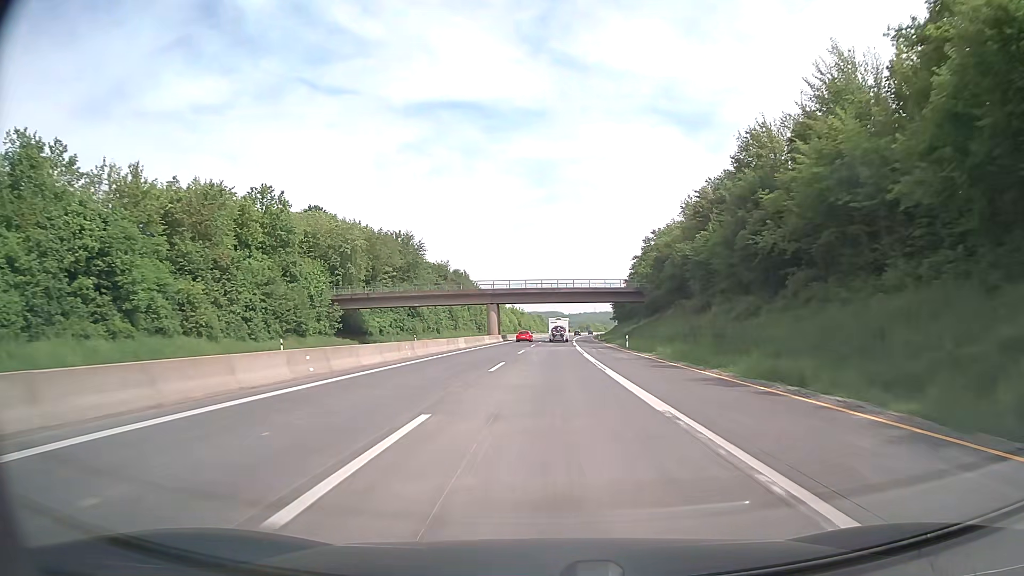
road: motorway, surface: asphalt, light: Day
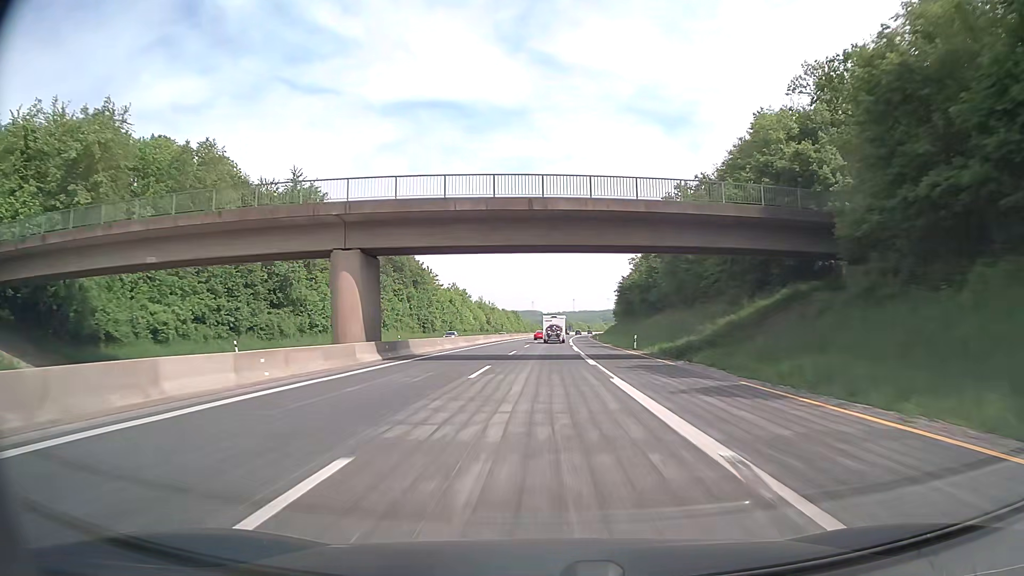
(+1.0, +57.2) m; +2°
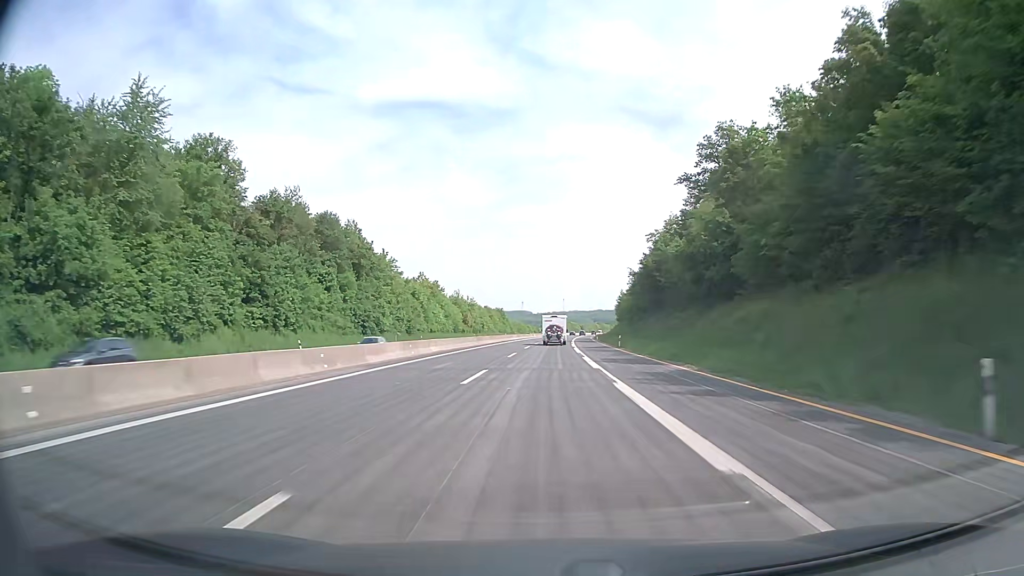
(+0.2, +37.1) m; +2°
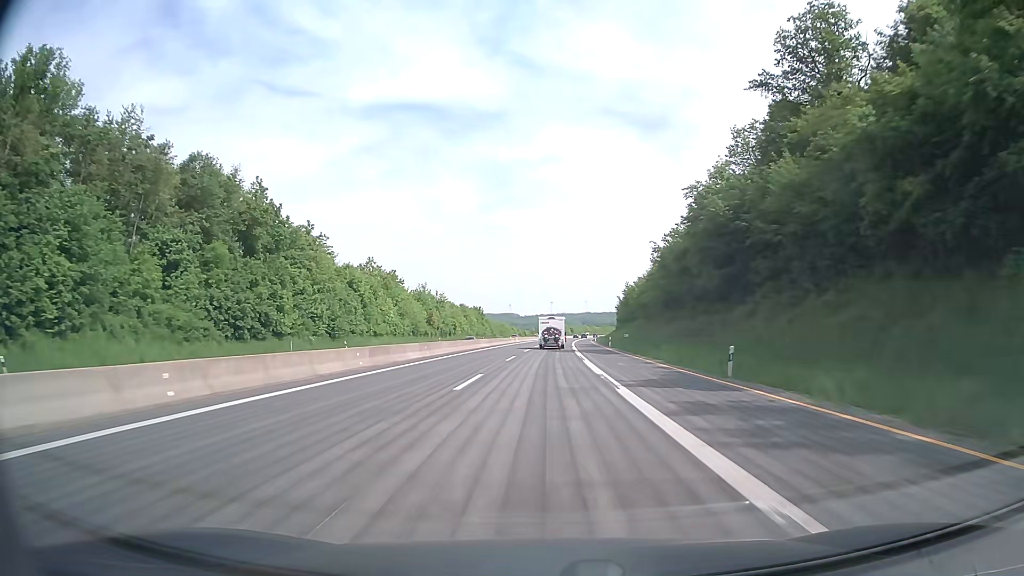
(-0.2, +36.8) m; 0°
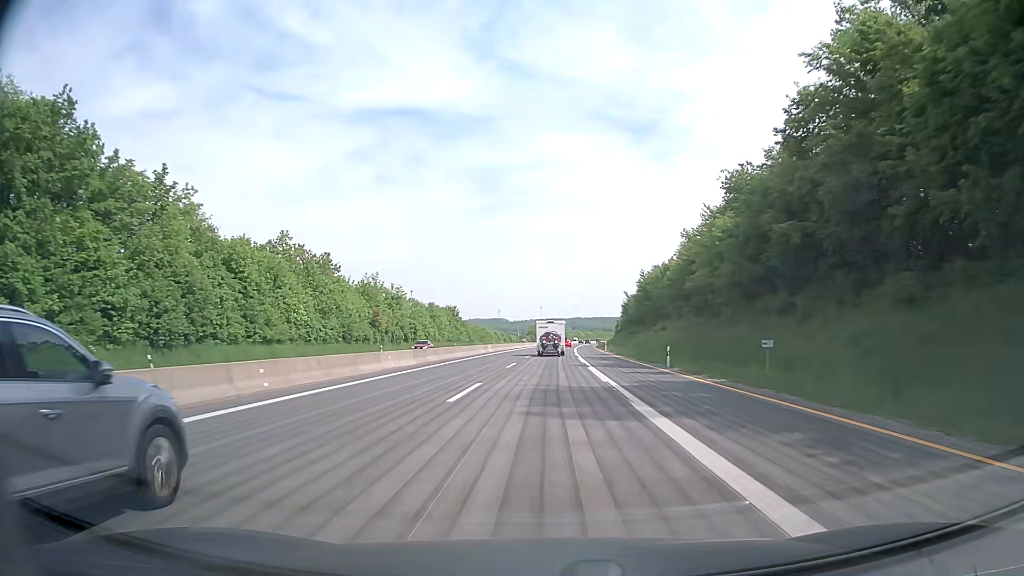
(+0.4, +37.5) m; +1°
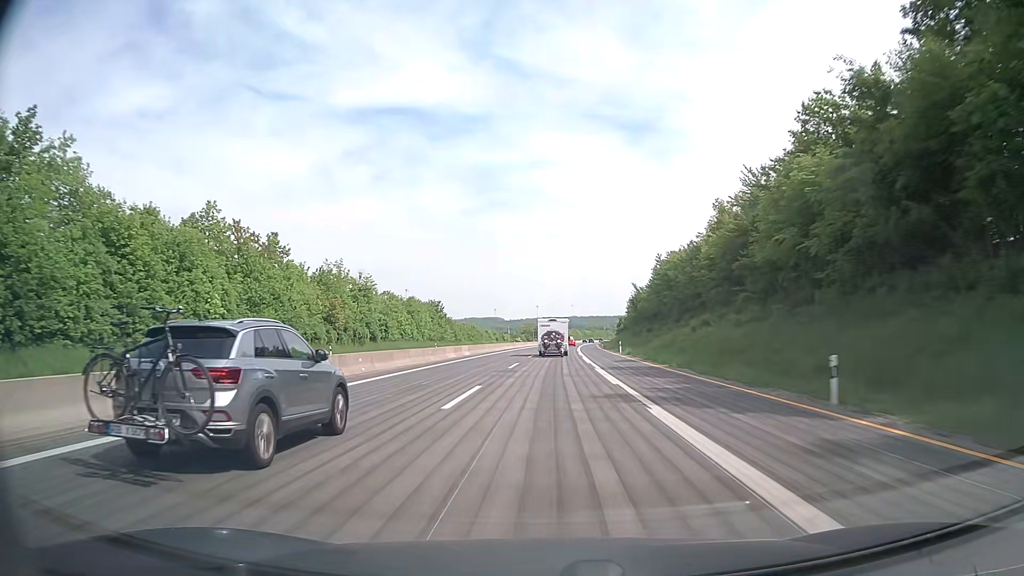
(+0.1, +19.6) m; 0°
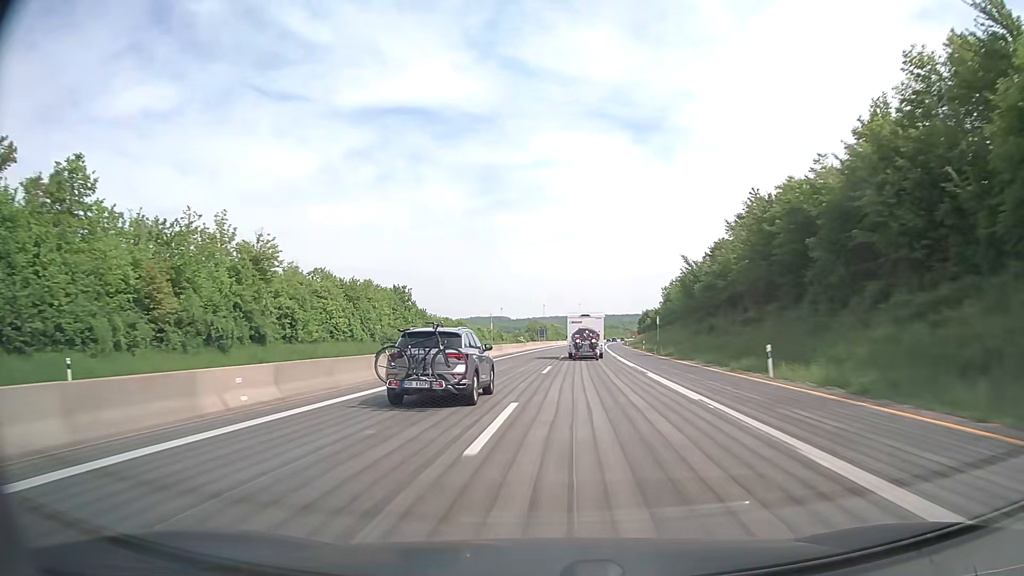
(-0.1, +41.2) m; 0°
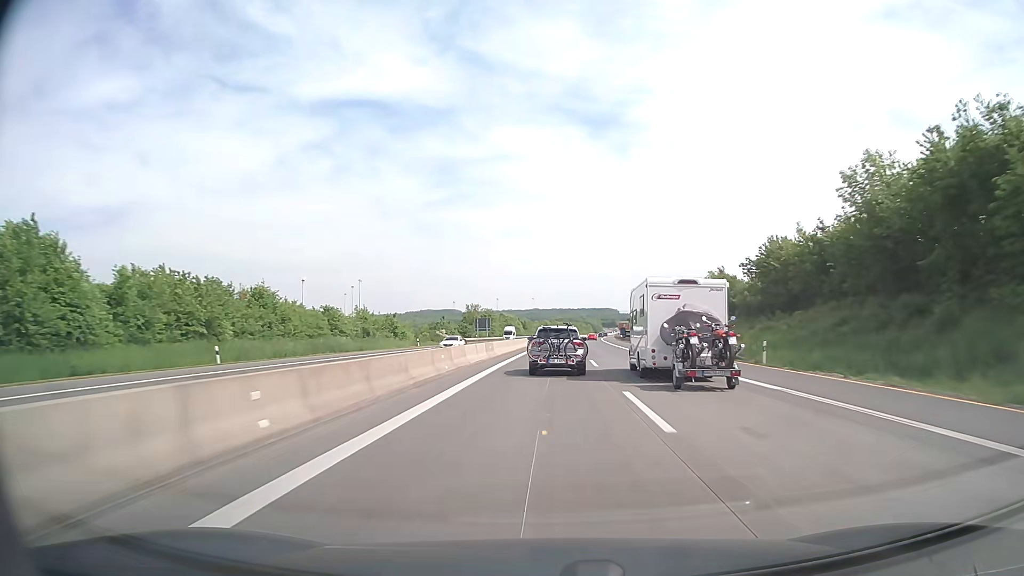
(+2.2, +88.5) m; +4°
(0, +10) (0, +20) (0, +30) (+1, +40) (+1, +50) (+1, +60) (+2, +70) (+2, +80) (+3, +90) (+4, +100) m
